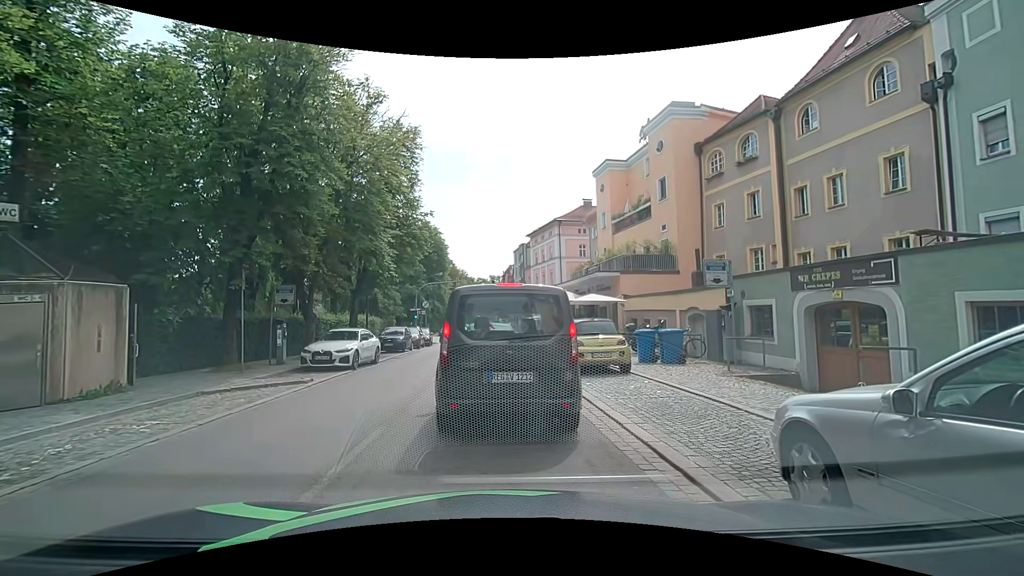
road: primary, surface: asphalt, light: Day
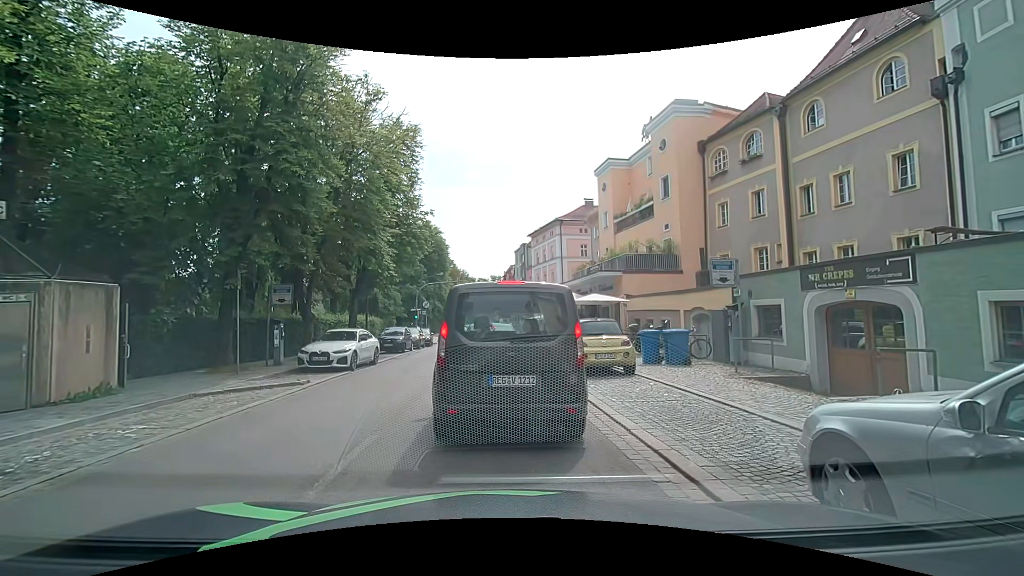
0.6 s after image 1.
(0.0, +0.3) m; 0°
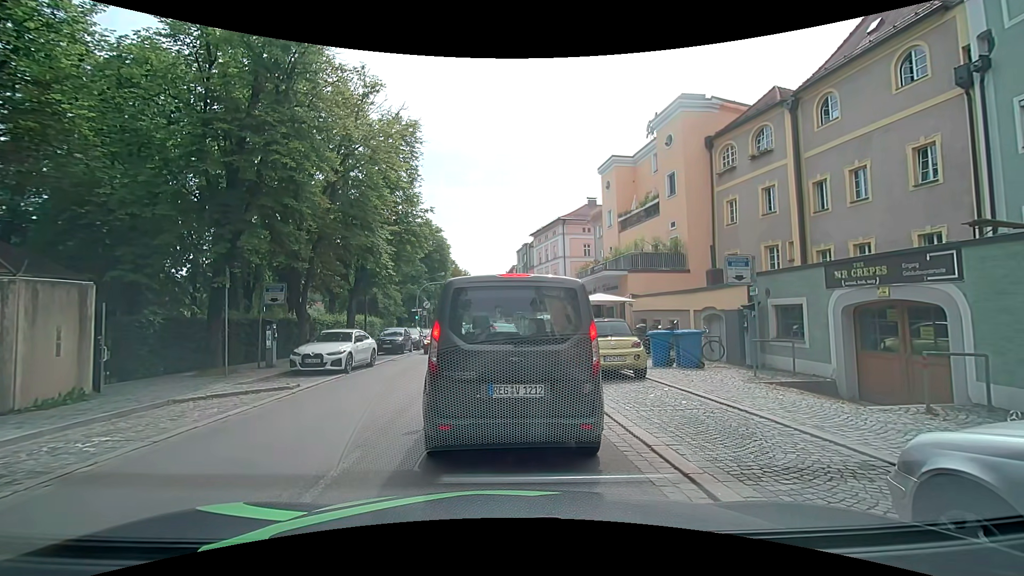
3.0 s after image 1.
(0.0, +0.8) m; 0°
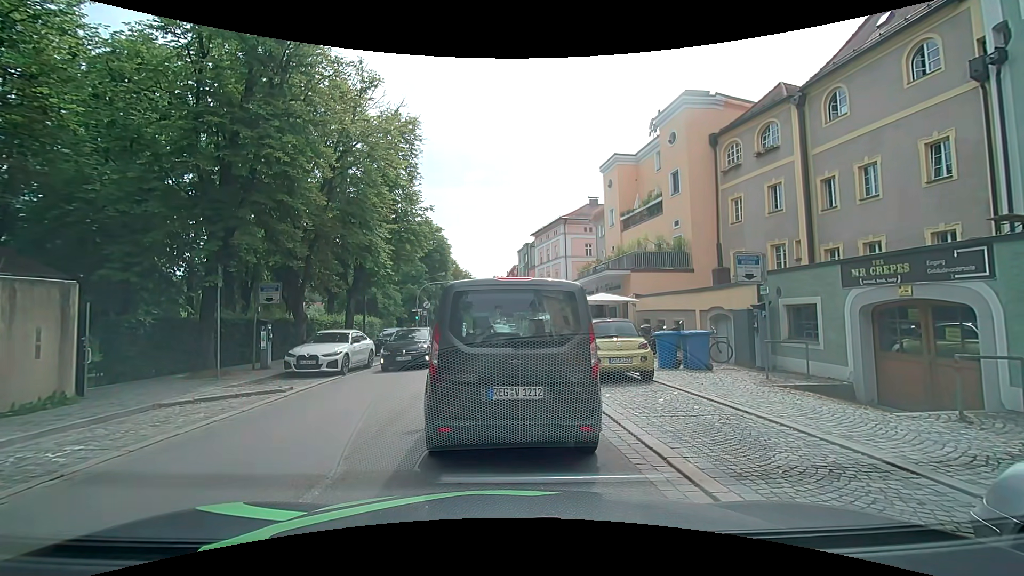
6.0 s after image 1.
(0.0, +0.5) m; 0°
